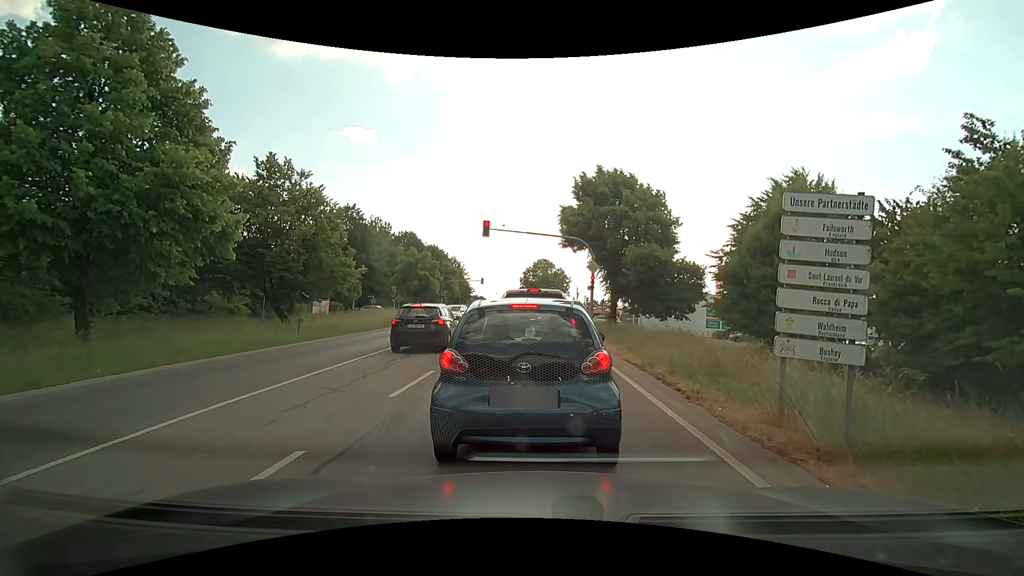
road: secondary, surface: asphalt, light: Day
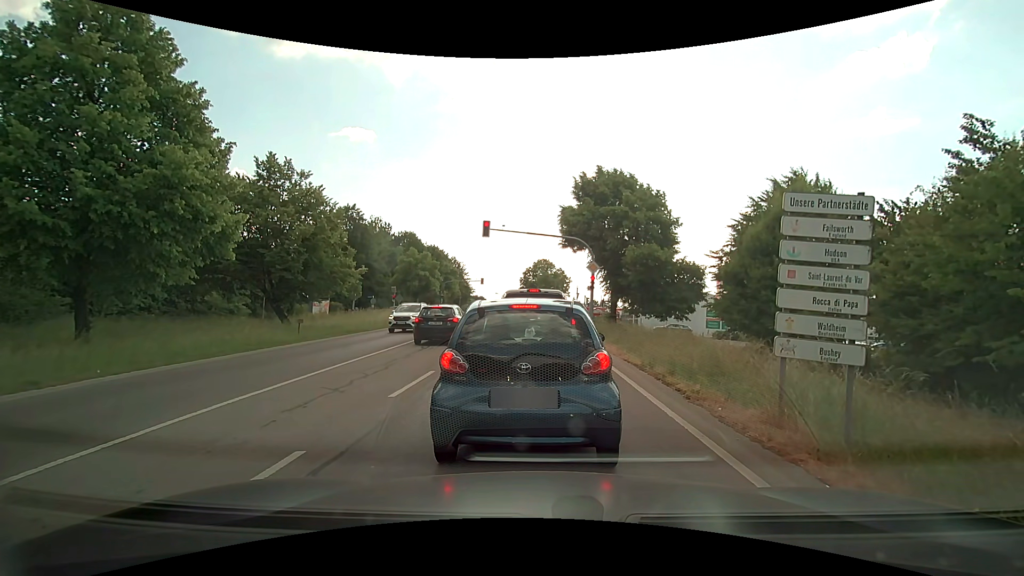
(0.0, 0.0) m; 0°
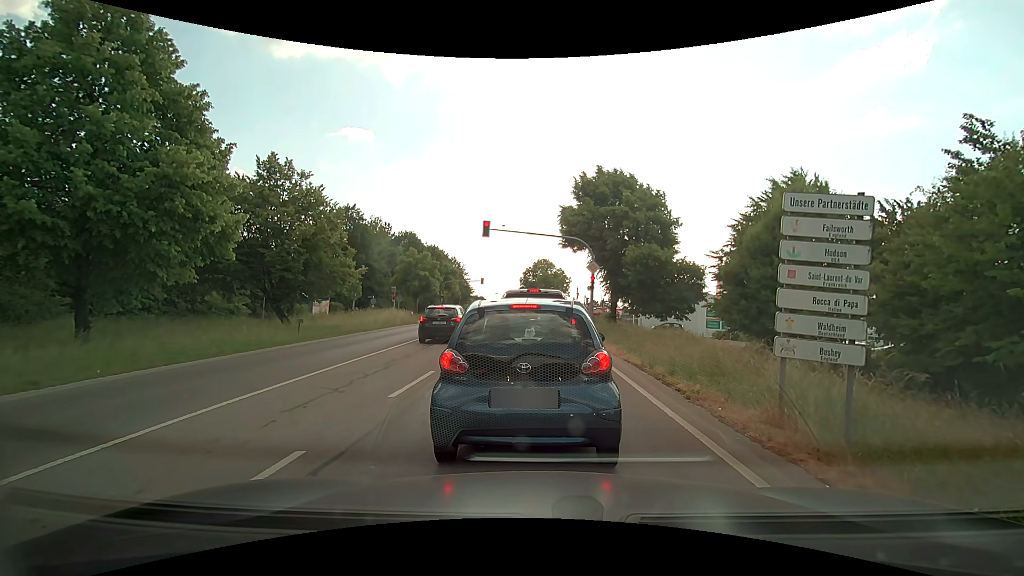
(0.0, 0.0) m; 0°
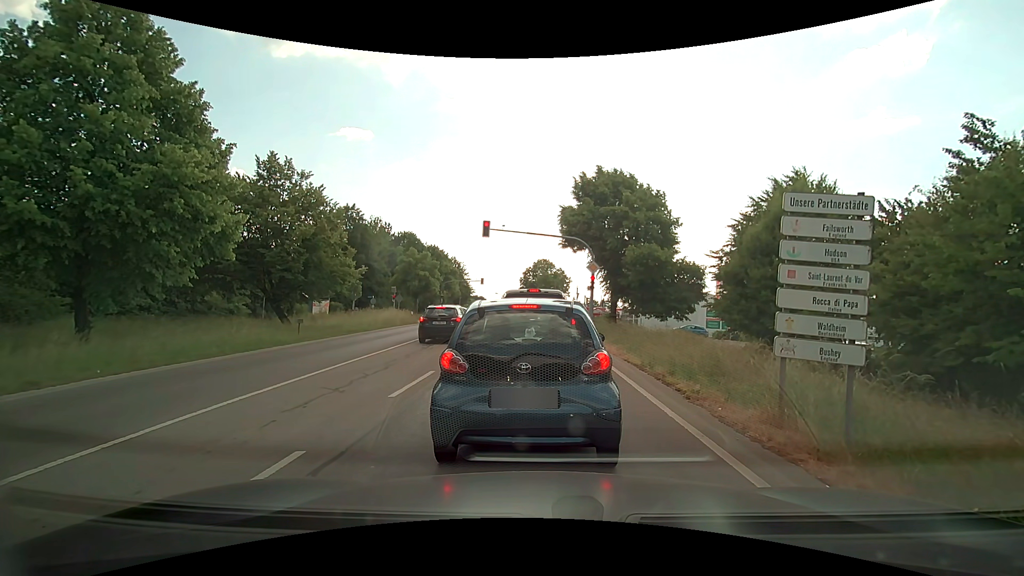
(0.0, 0.0) m; 0°
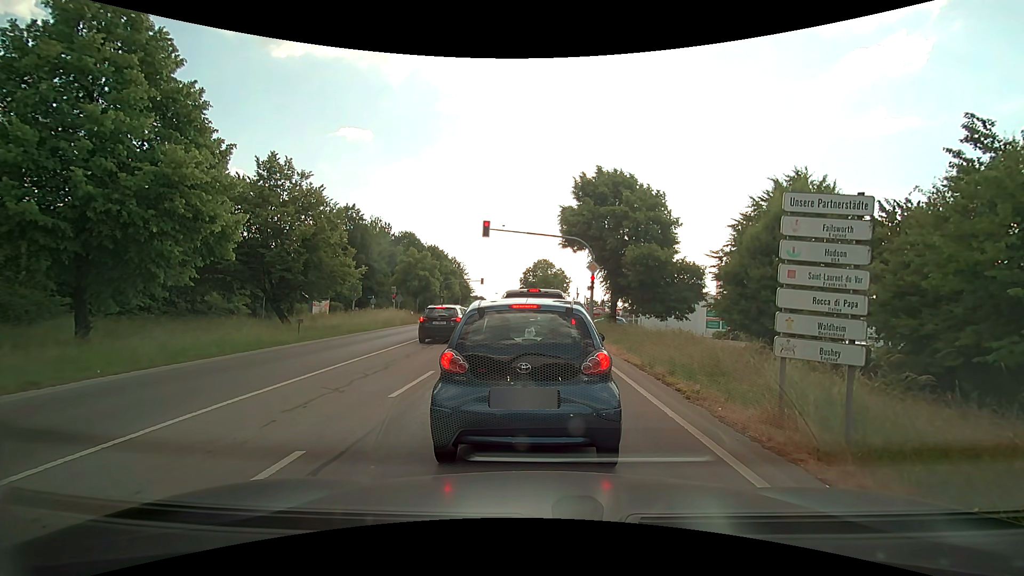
(0.0, 0.0) m; 0°
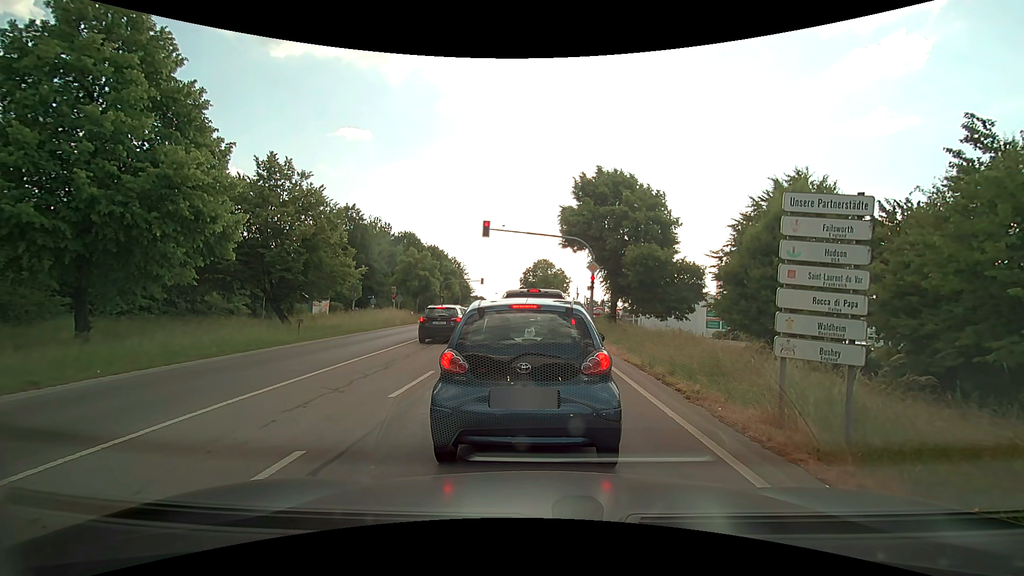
(0.0, 0.0) m; 0°
